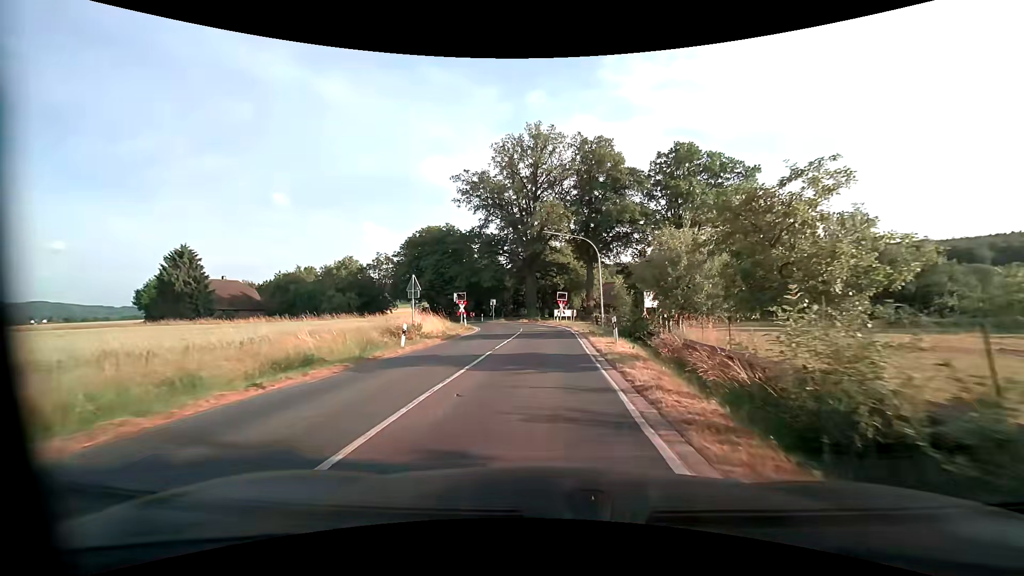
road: primary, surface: asphalt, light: Day
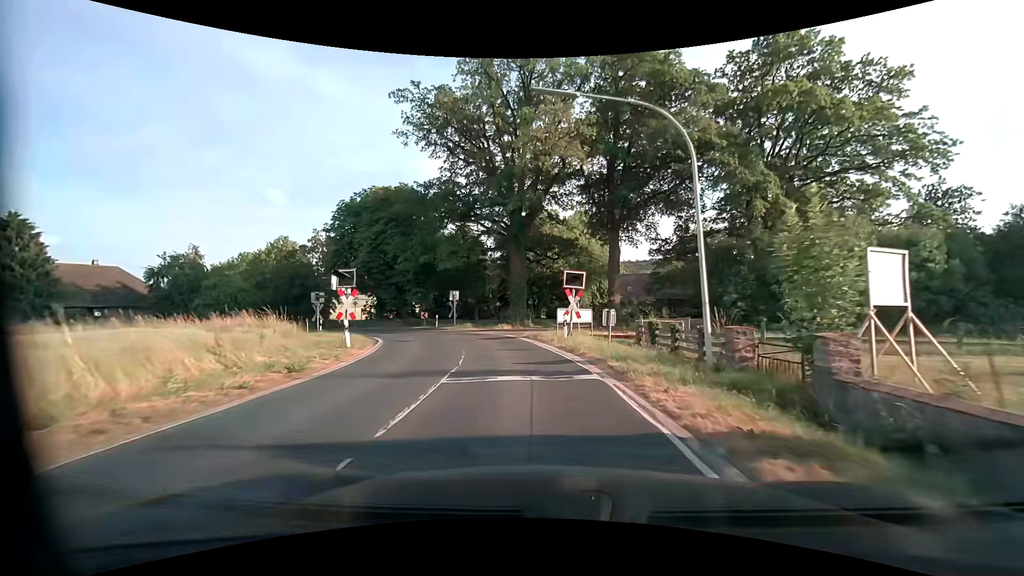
(+0.5, +25.8) m; +1°
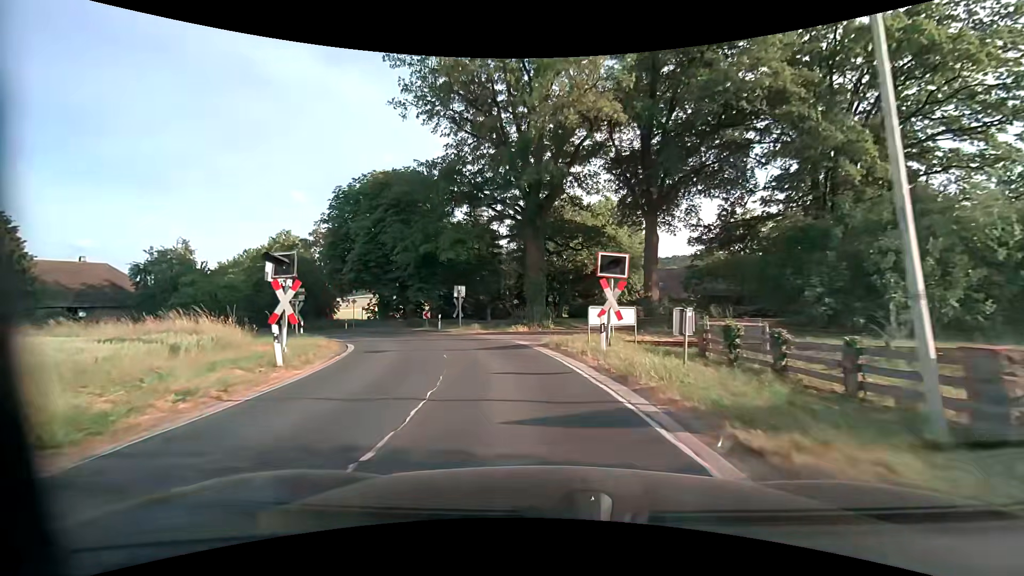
(-0.2, +6.3) m; -3°
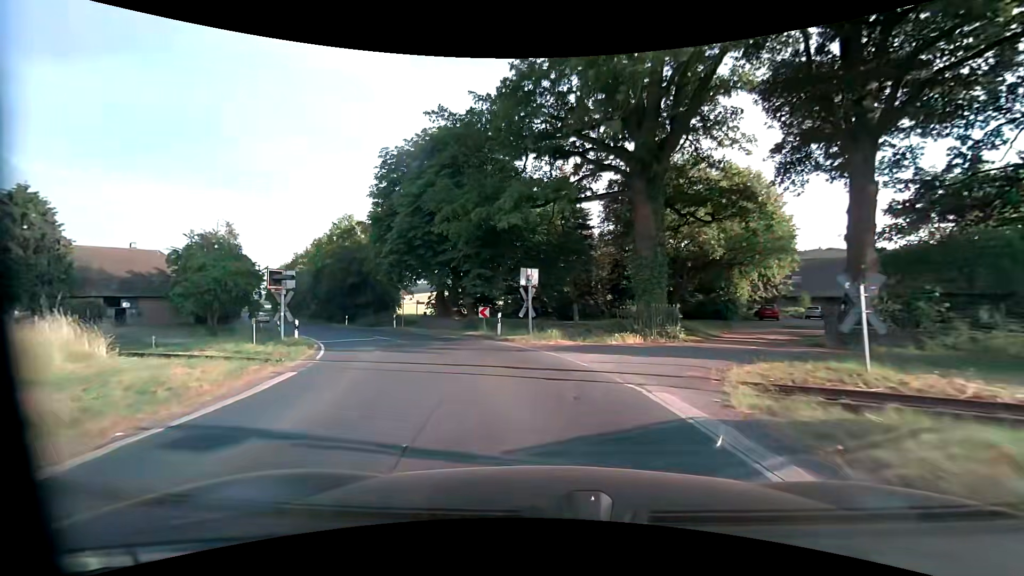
(-1.0, +12.0) m; -10°
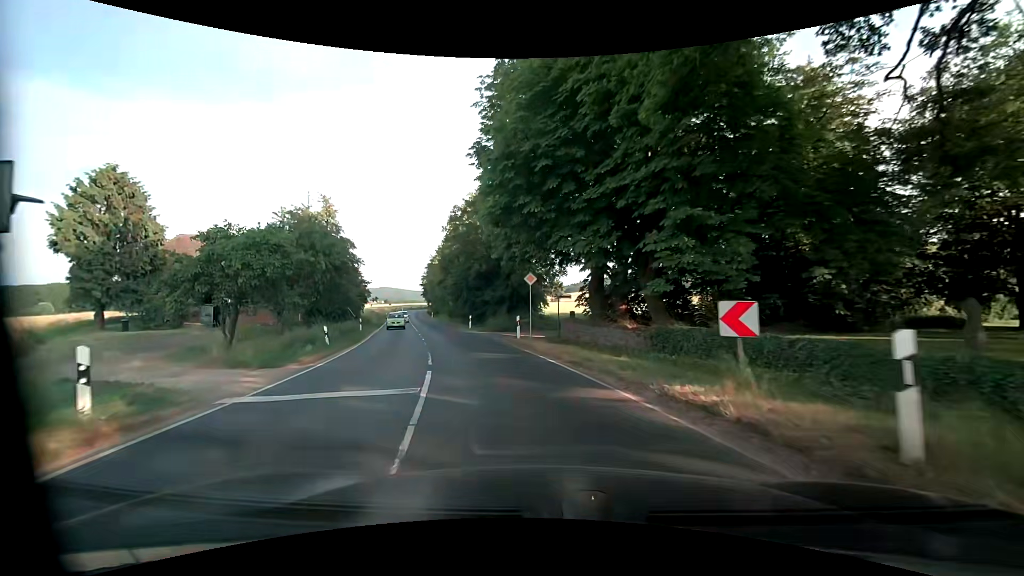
(-2.8, +17.1) m; -18°
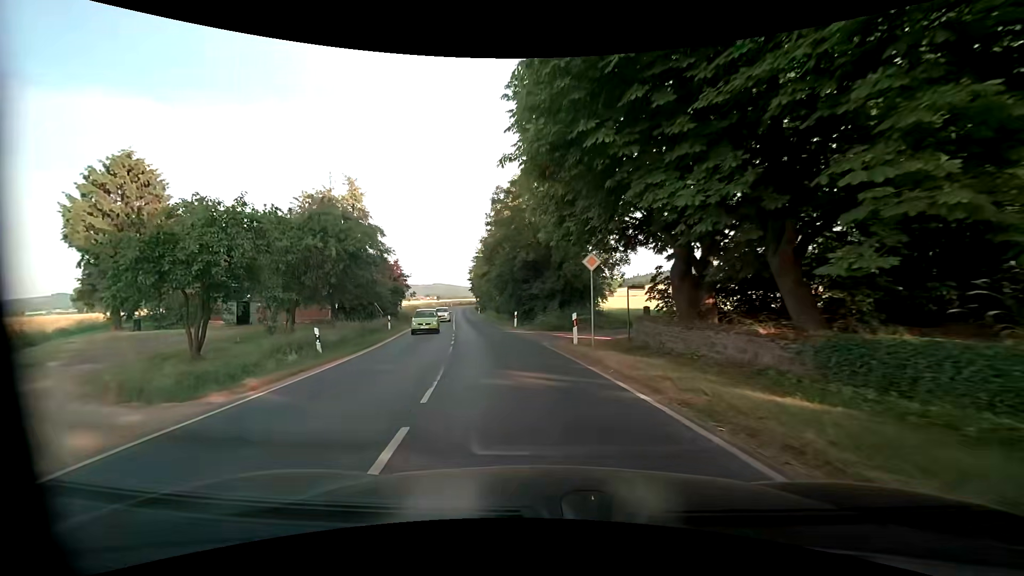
(-0.3, +5.9) m; -7°
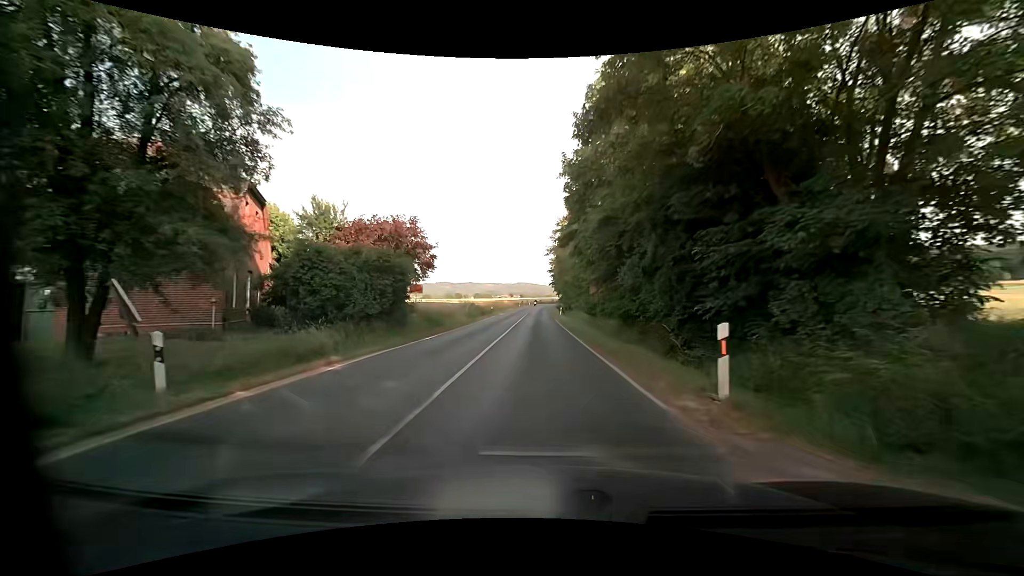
(-2.8, +26.1) m; -9°
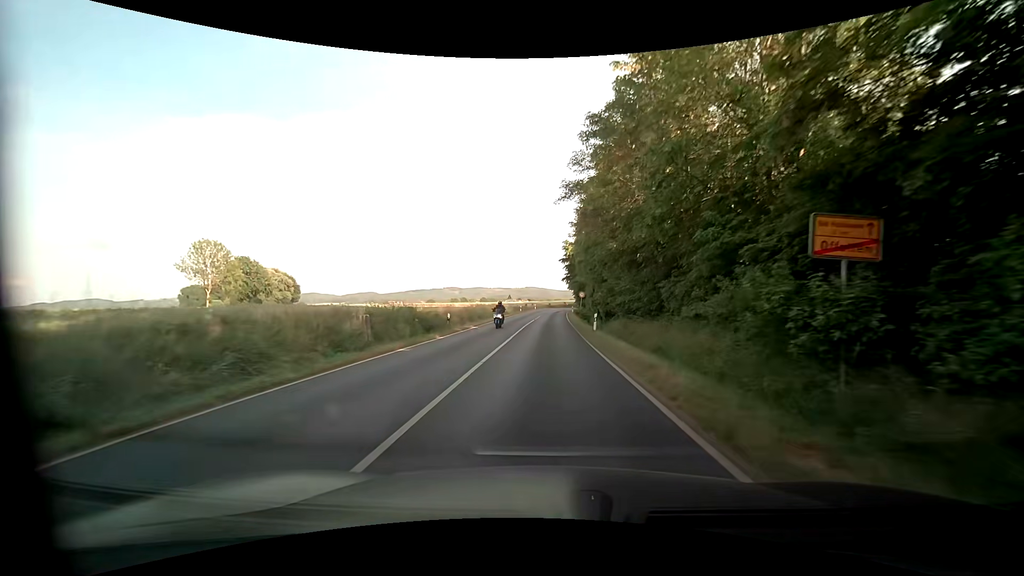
(-0.9, +30.6) m; -1°
(0, +10) (0, +20) (0, +30) (0, +40) (0, +50) (0, +60) (0, +70) (+1, +80) (+1, +90) (+2, +100) m
